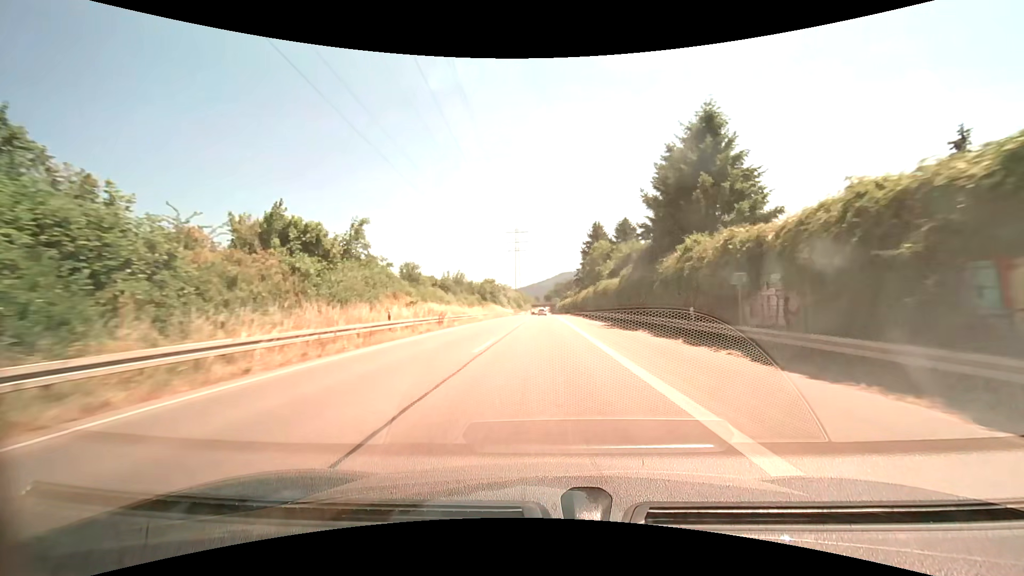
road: trunk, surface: asphalt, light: Day
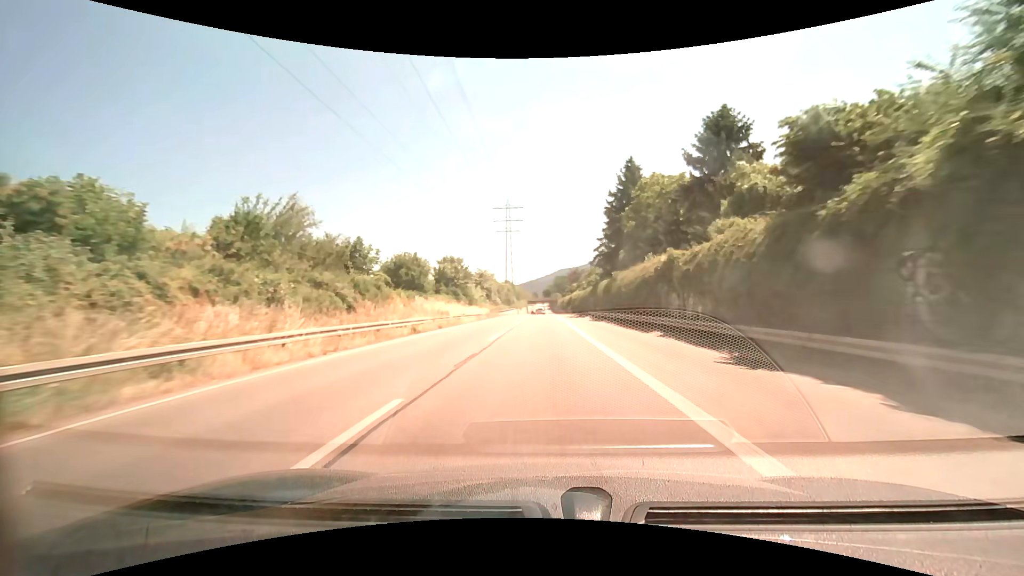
(-0.1, +49.4) m; 0°
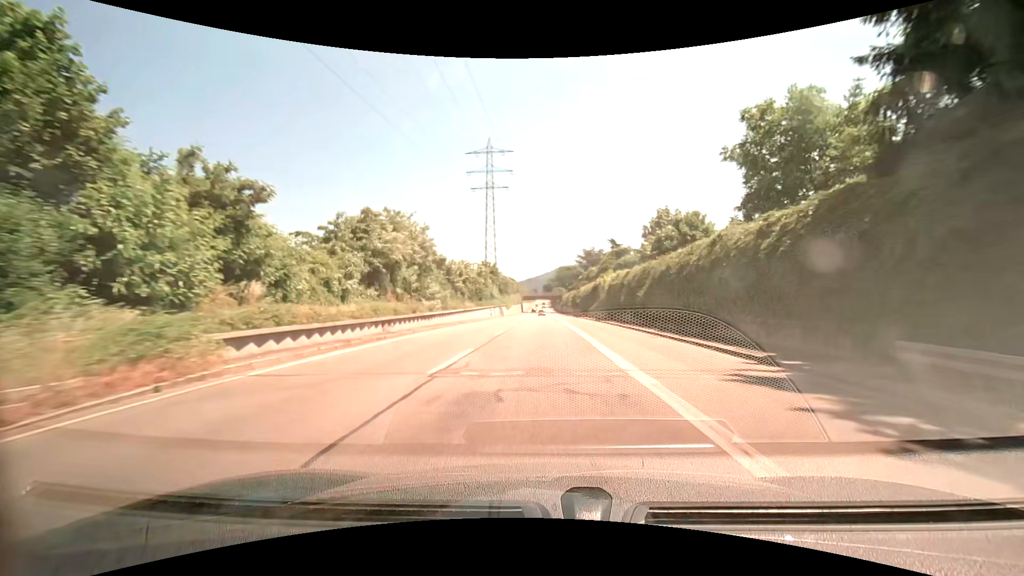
(-0.1, +62.0) m; 0°
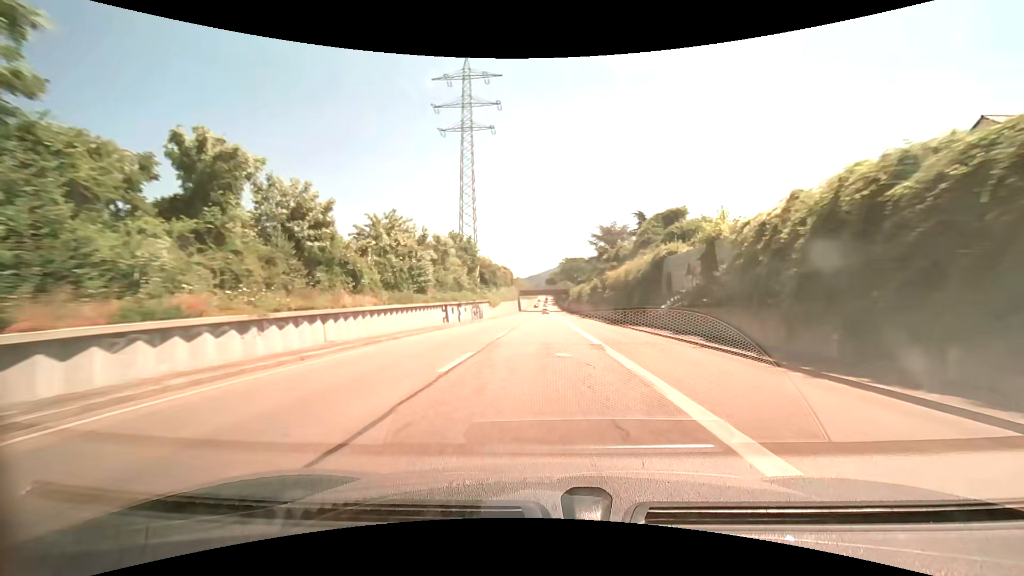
(-0.1, +37.1) m; 0°
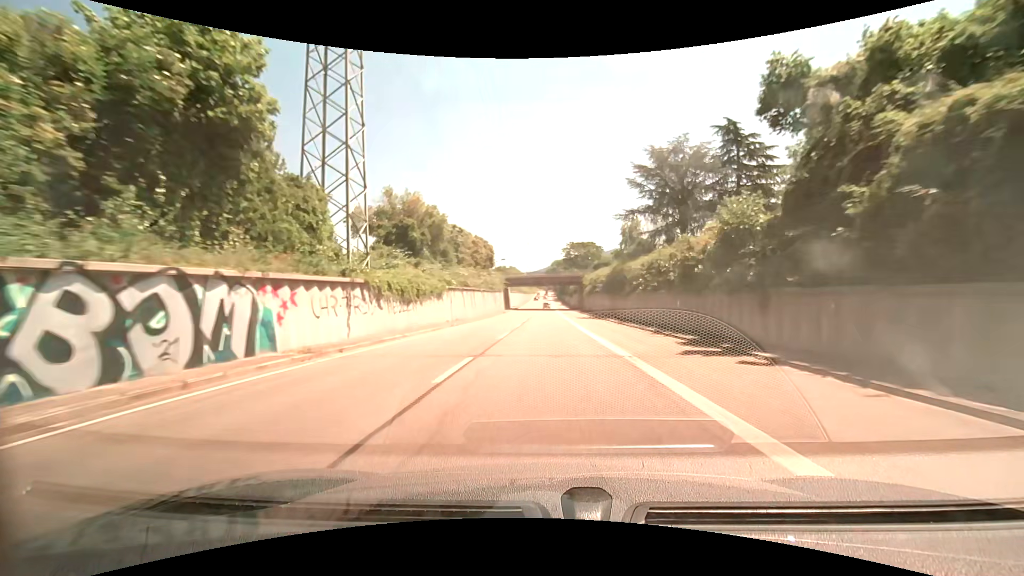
(0.0, +49.6) m; 0°
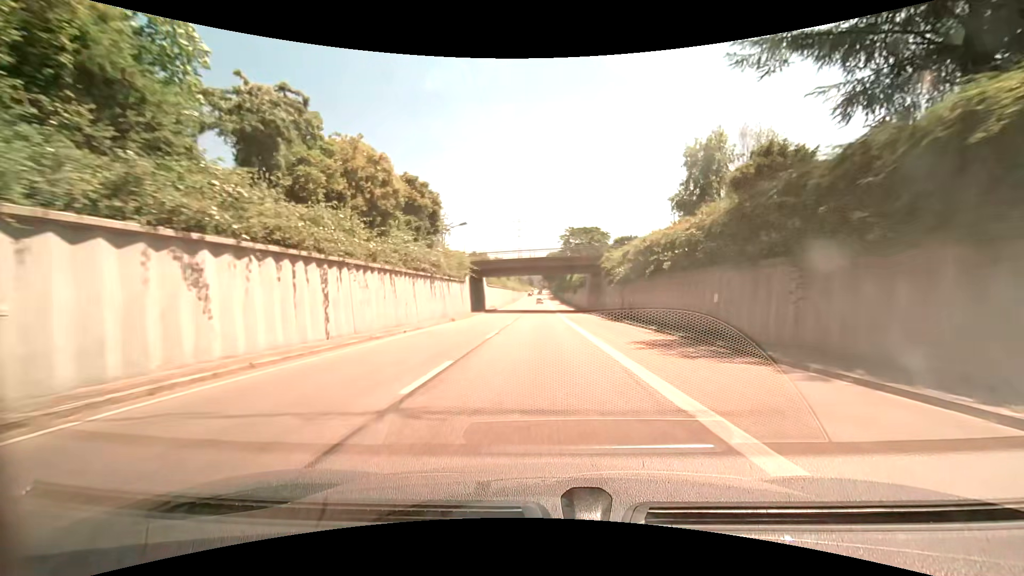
(+0.3, +37.2) m; +1°
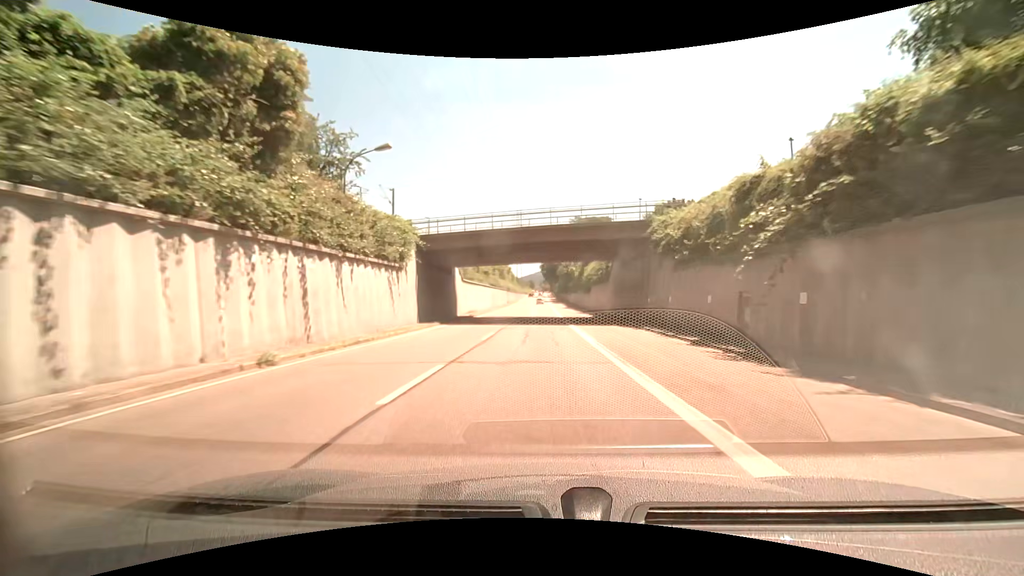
(-0.1, +24.7) m; 0°
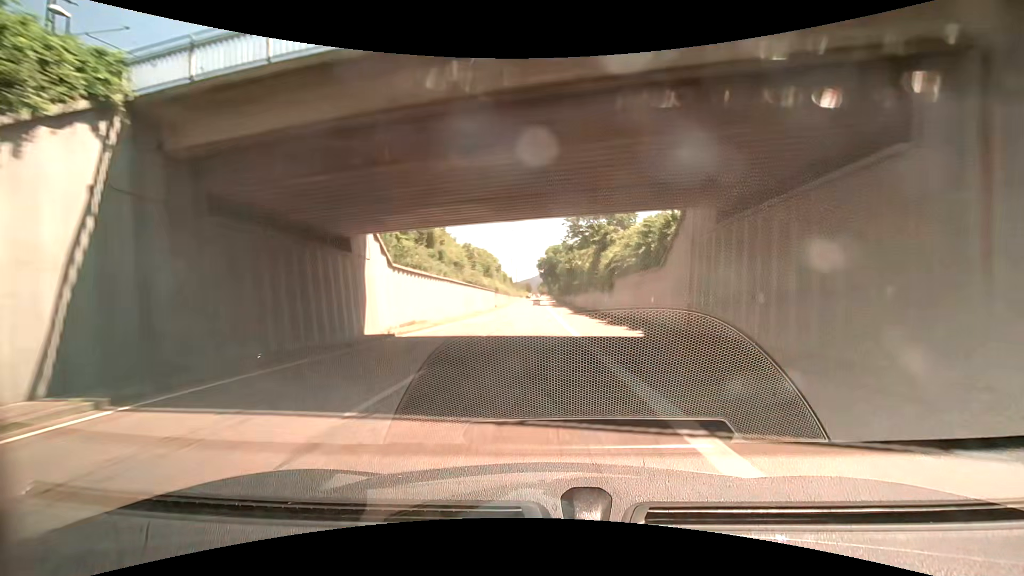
(+0.1, +24.6) m; 0°
(0, +10) (0, +20) (0, +30) (0, +40) (0, +50) (0, +60) (0, +70) (0, +80) (0, +90) (0, +100) m
